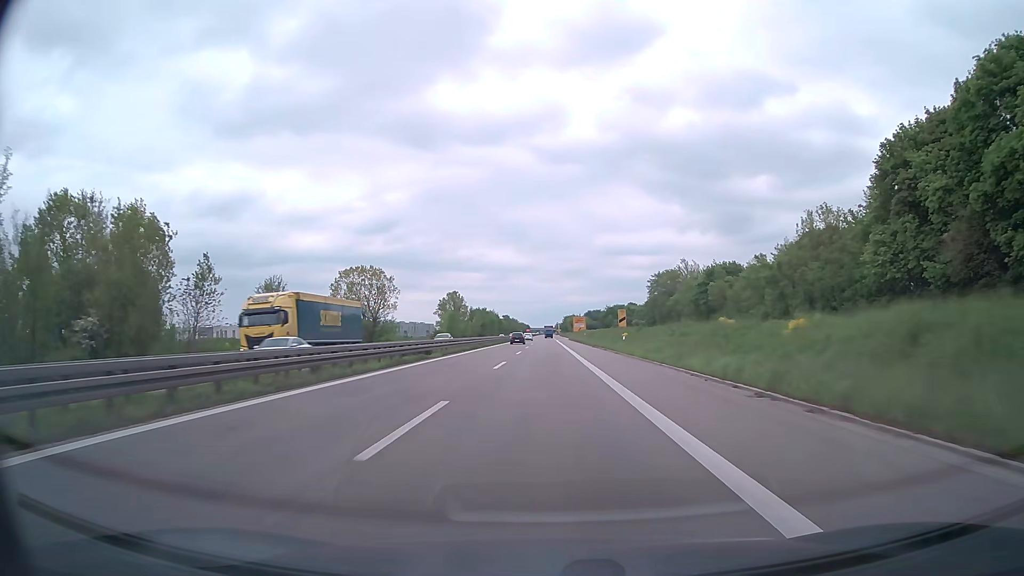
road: trunk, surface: asphalt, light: Day
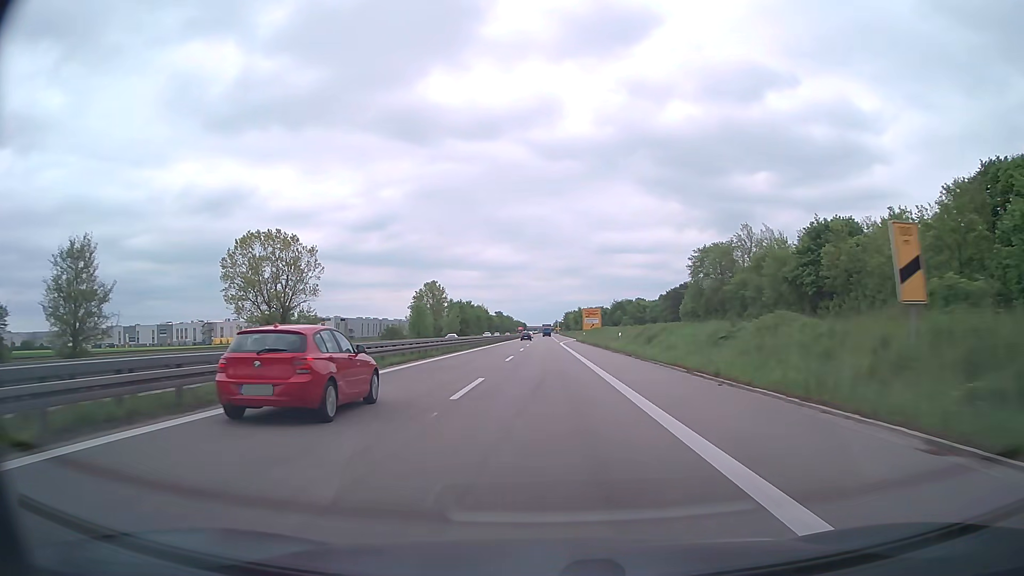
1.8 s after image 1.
(+0.1, +48.0) m; 0°
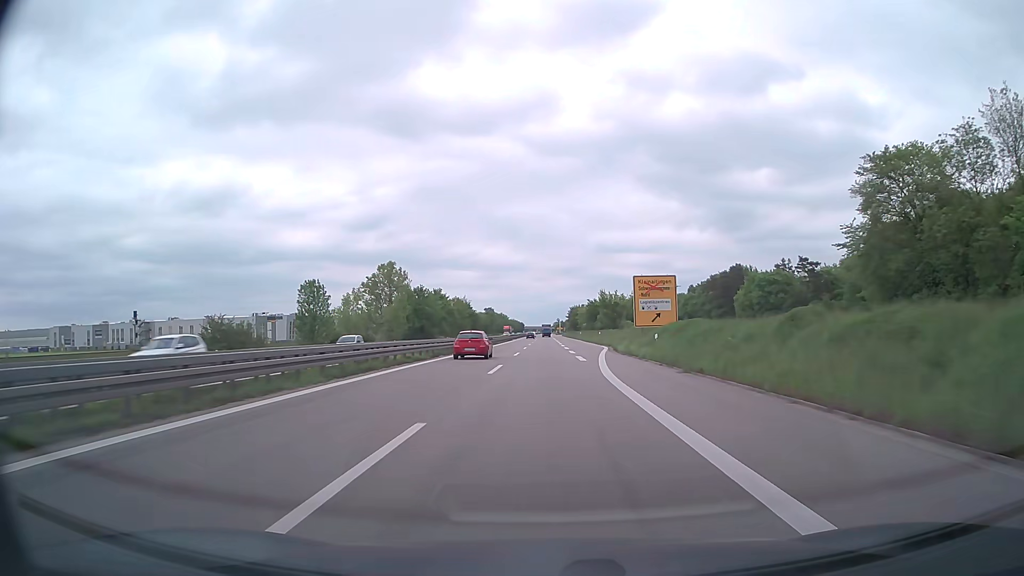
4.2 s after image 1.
(+0.1, +64.0) m; 0°
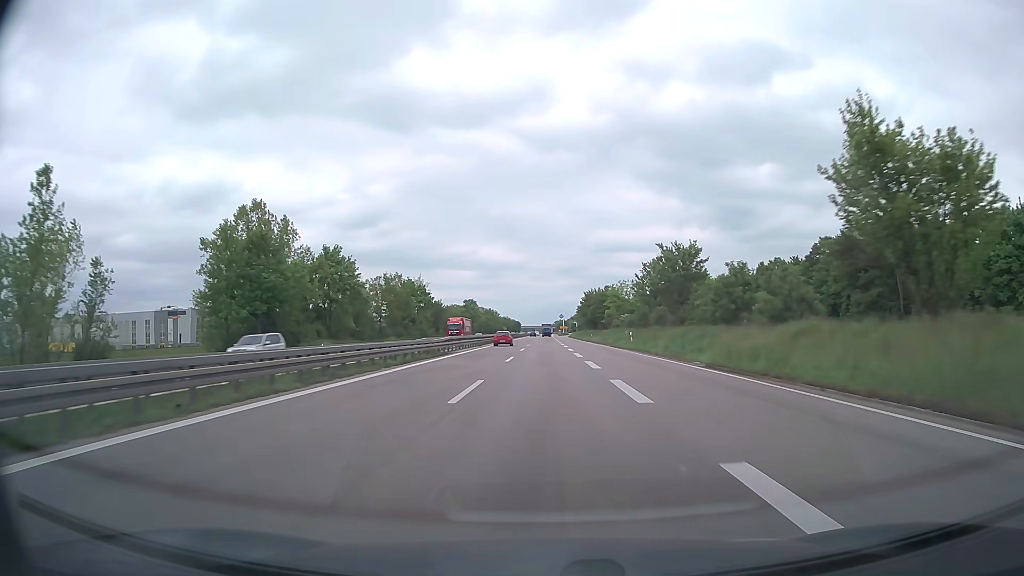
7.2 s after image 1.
(+0.1, +80.0) m; 0°
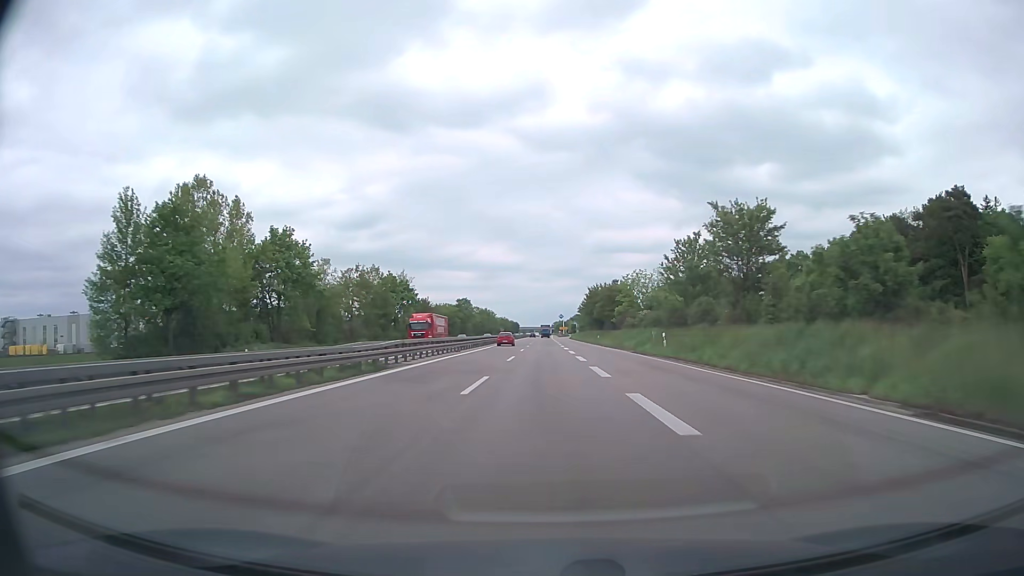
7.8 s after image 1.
(0.0, +16.0) m; 0°
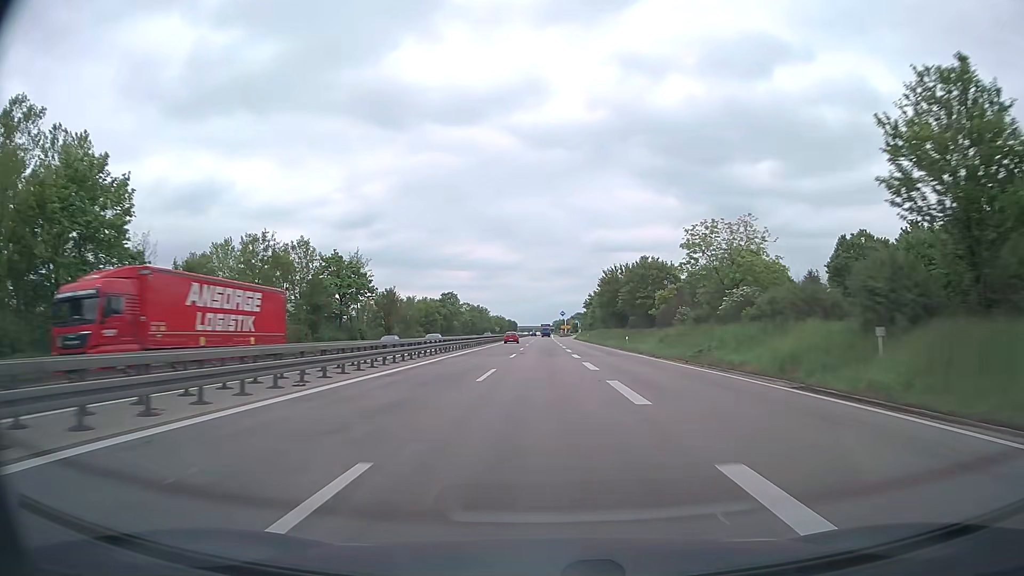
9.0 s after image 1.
(0.0, +32.0) m; 0°
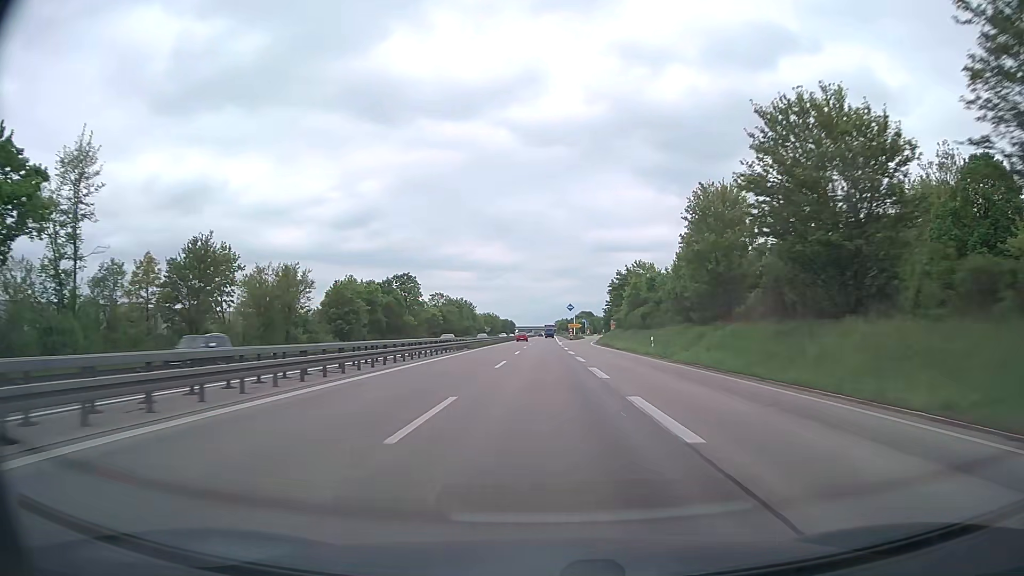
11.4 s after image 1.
(0.0, +63.9) m; 0°
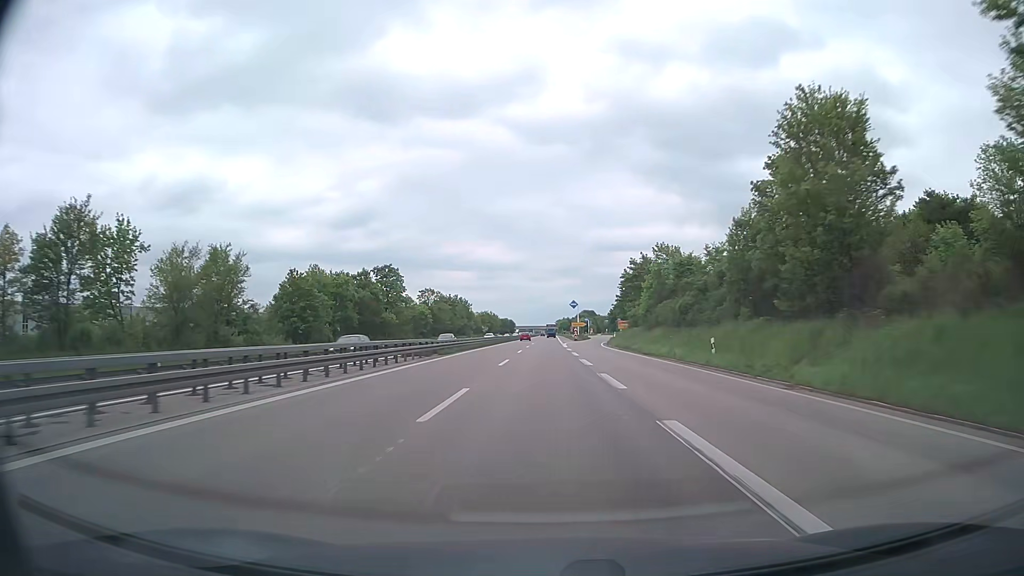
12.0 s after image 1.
(0.0, +16.0) m; 0°
(0, +10) (0, +20) (0, +30) (0, +40) (0, +50) (0, +60) (0, +70) (0, +80) (0, +90) (0, +100) m
